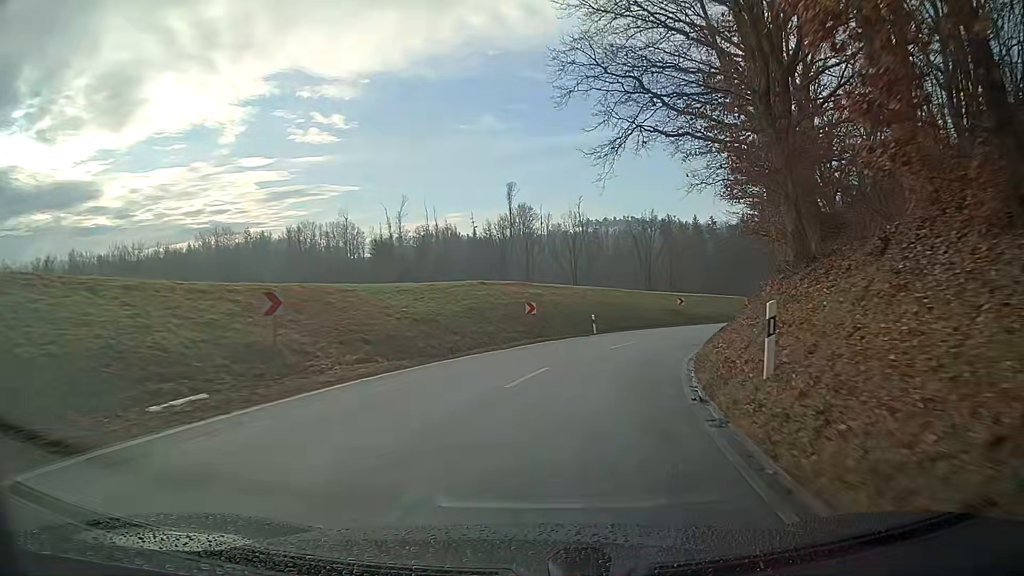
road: tertiary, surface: asphalt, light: Day
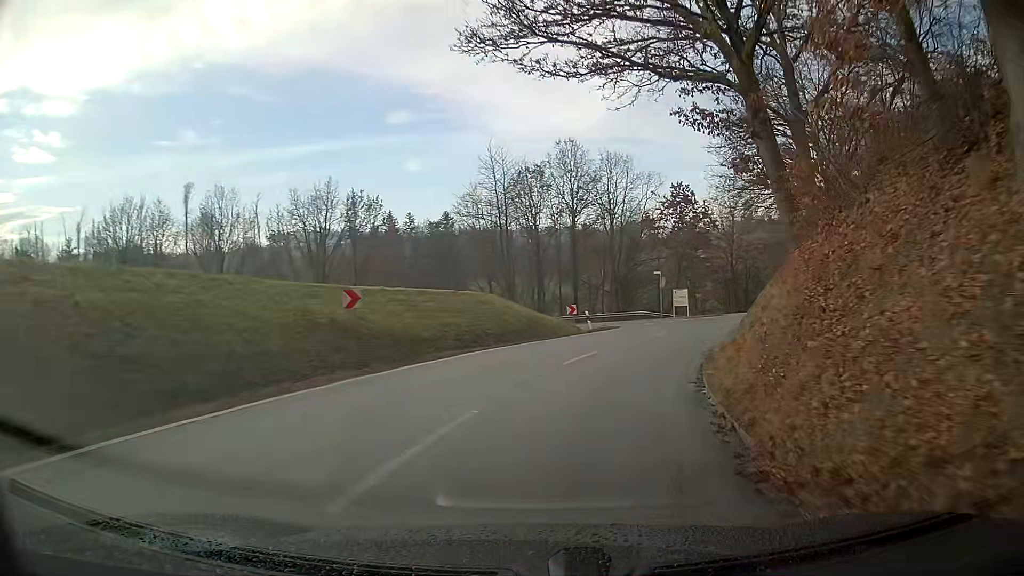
(+7.5, +30.2) m; +28°
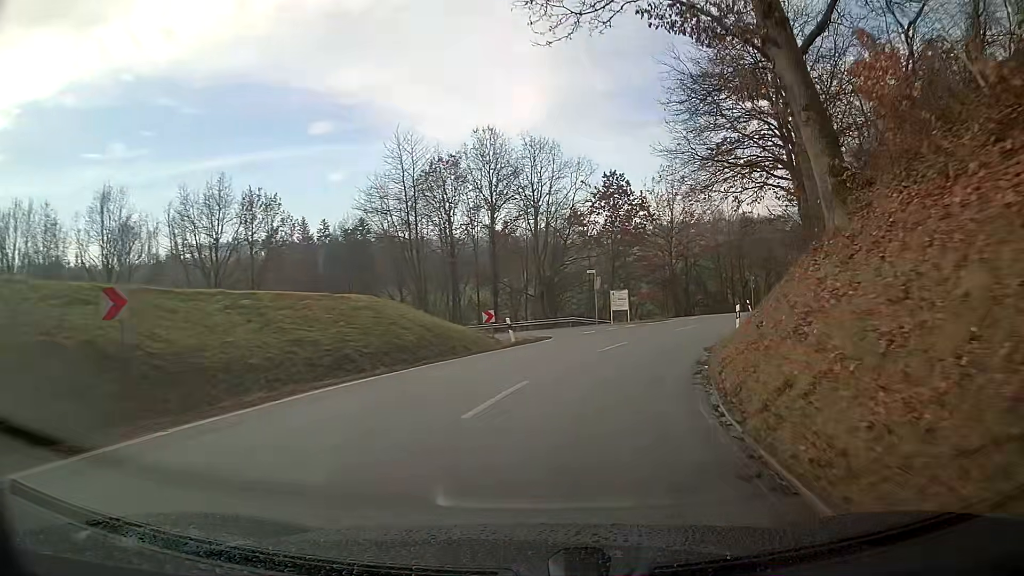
(+0.5, +7.8) m; +7°
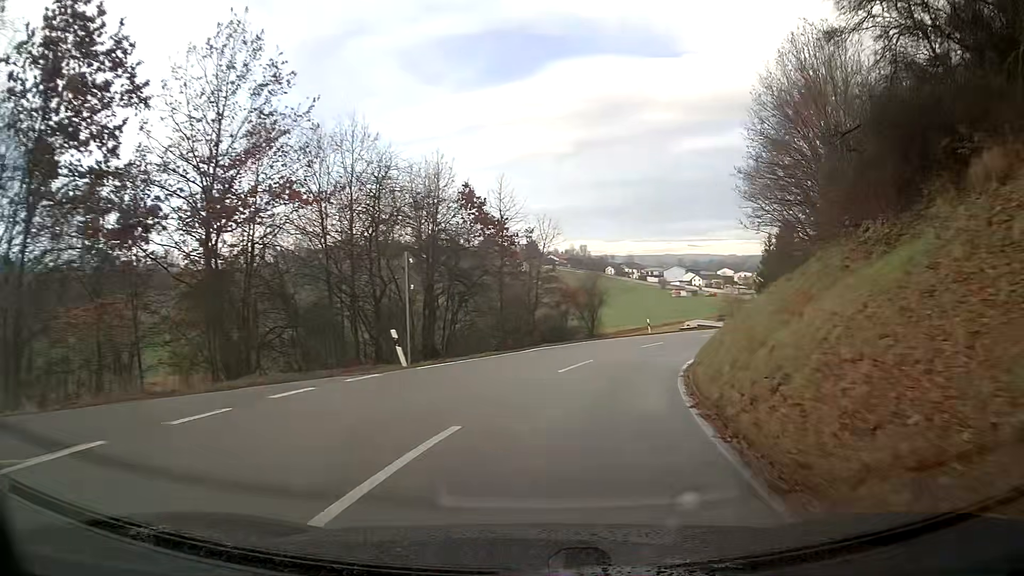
(+10.8, +38.1) m; +31°
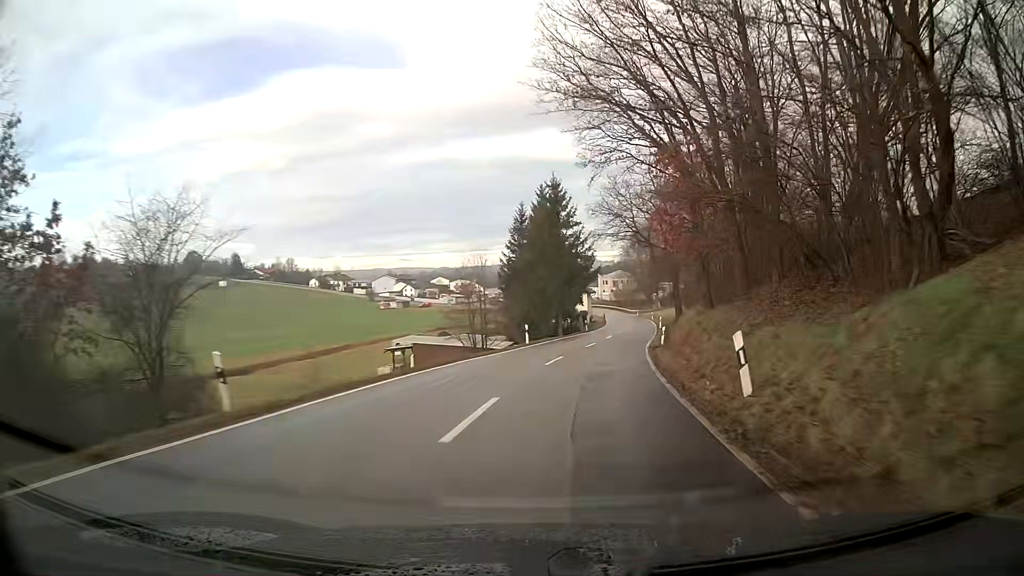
(+6.9, +32.0) m; +23°
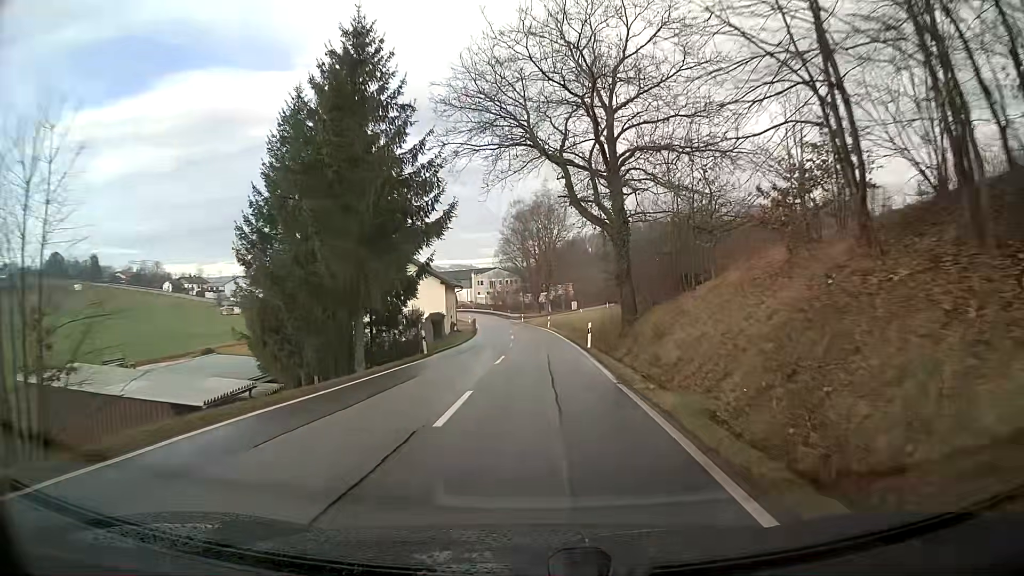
(+3.3, +34.9) m; +9°
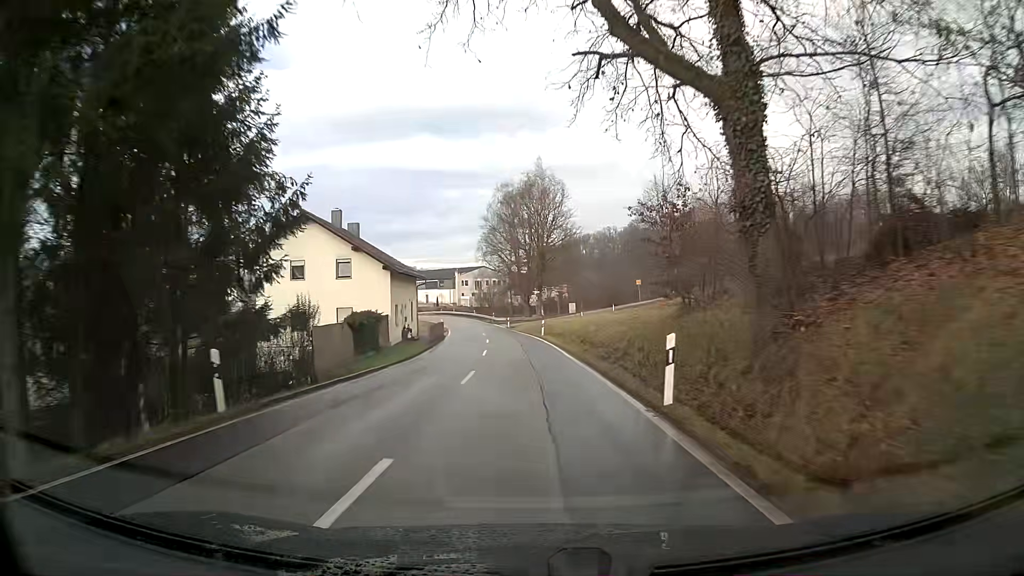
(+0.1, +18.5) m; 0°
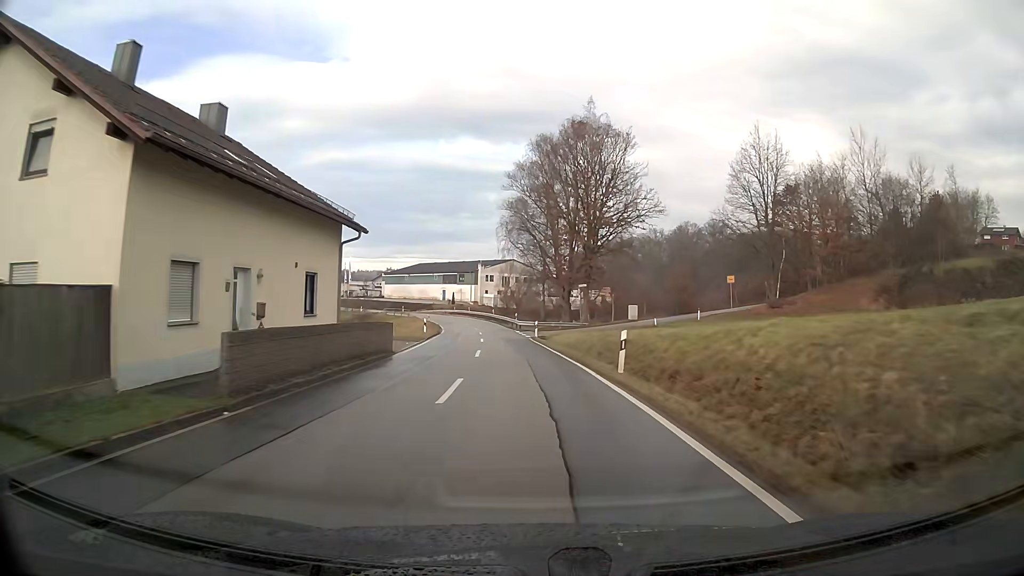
(-0.5, +28.4) m; -3°
